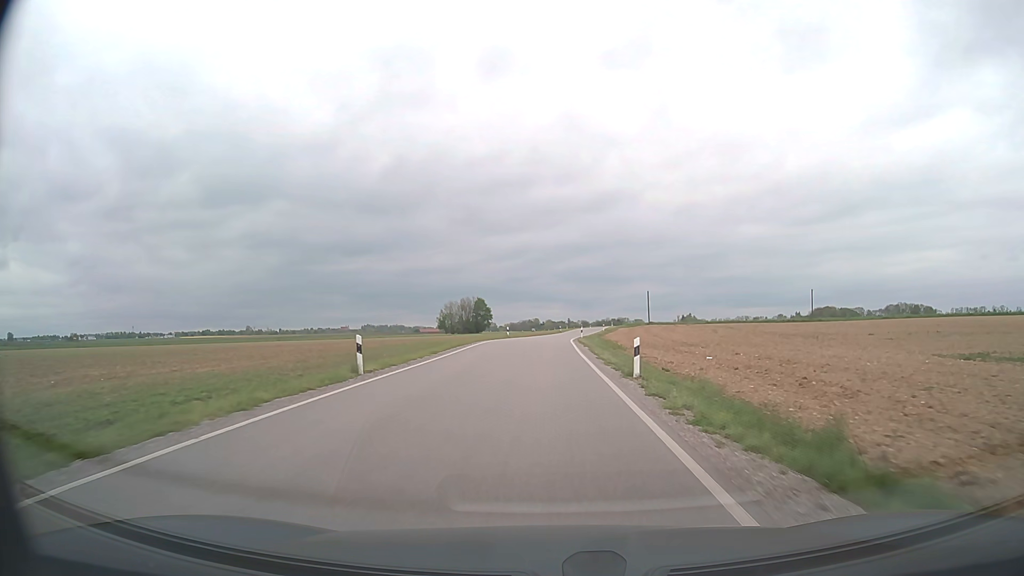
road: secondary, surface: asphalt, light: Day
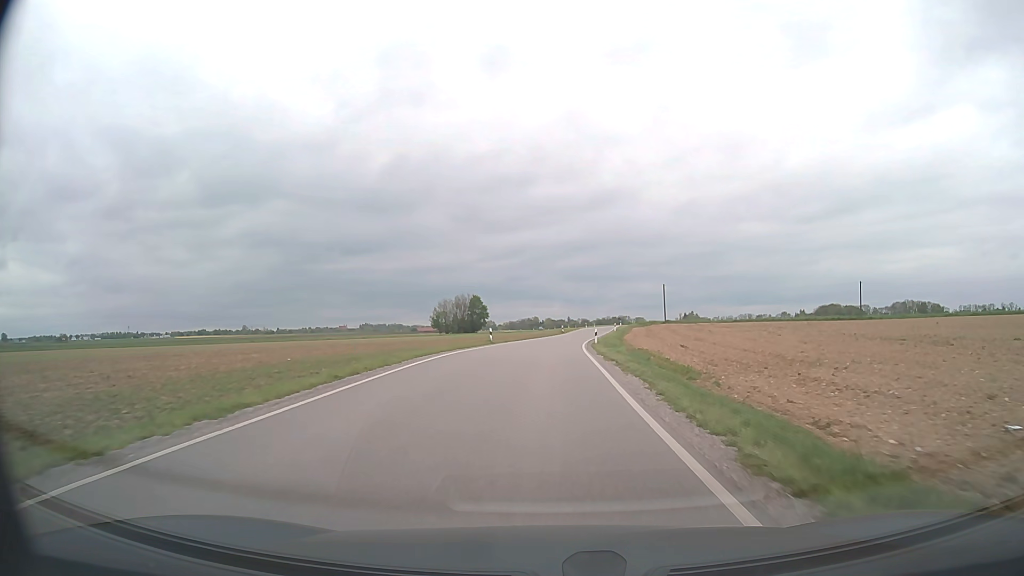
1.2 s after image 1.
(0.0, +18.5) m; 0°
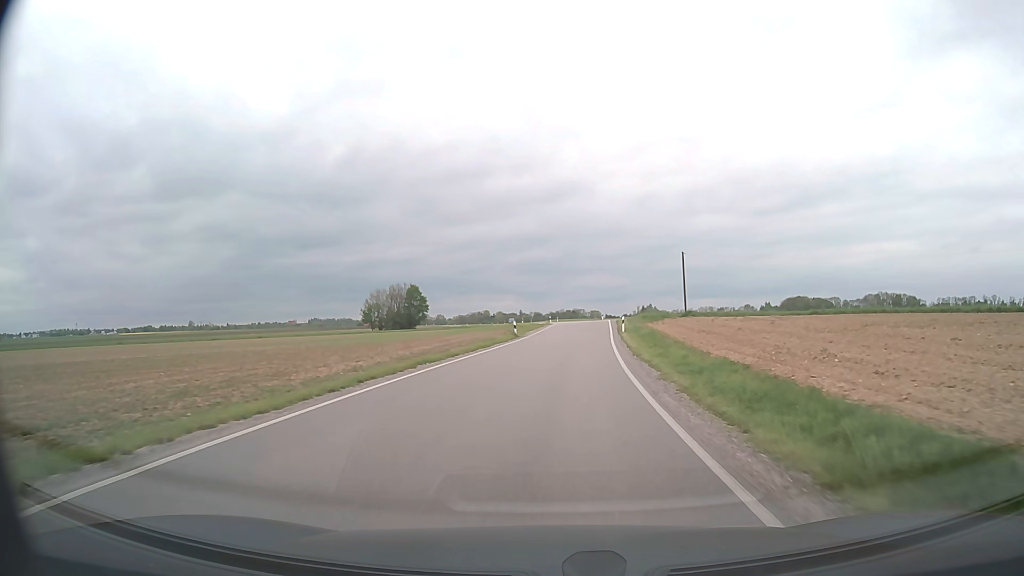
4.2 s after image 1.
(+0.8, +45.2) m; +4°
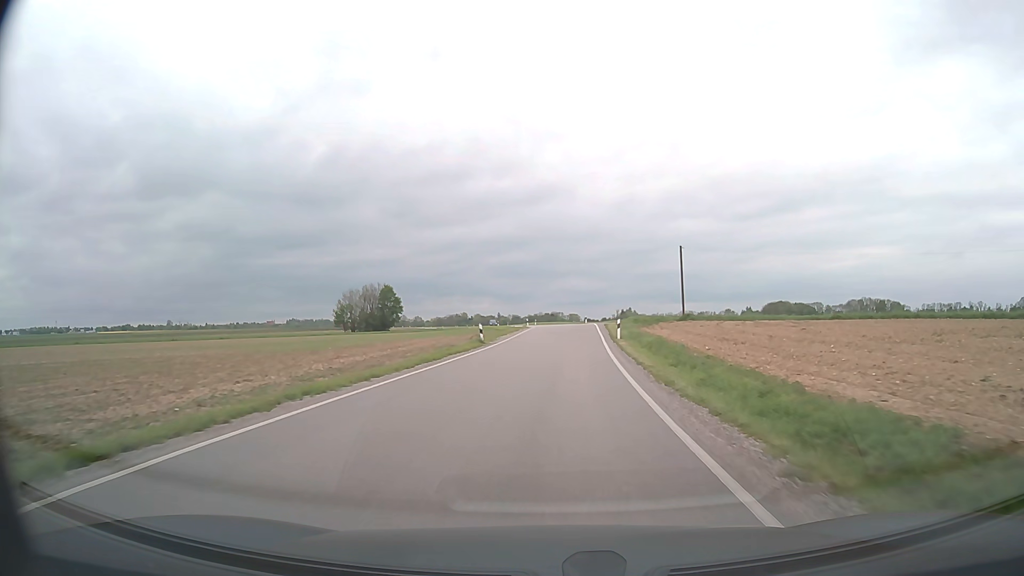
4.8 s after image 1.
(+0.1, +9.2) m; +2°
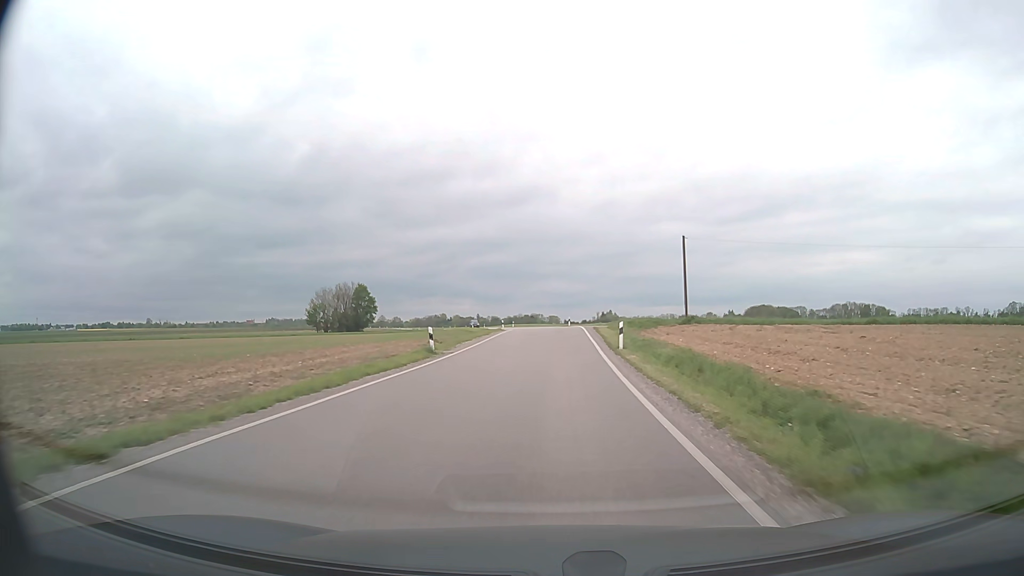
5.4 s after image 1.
(+0.1, +9.4) m; +2°
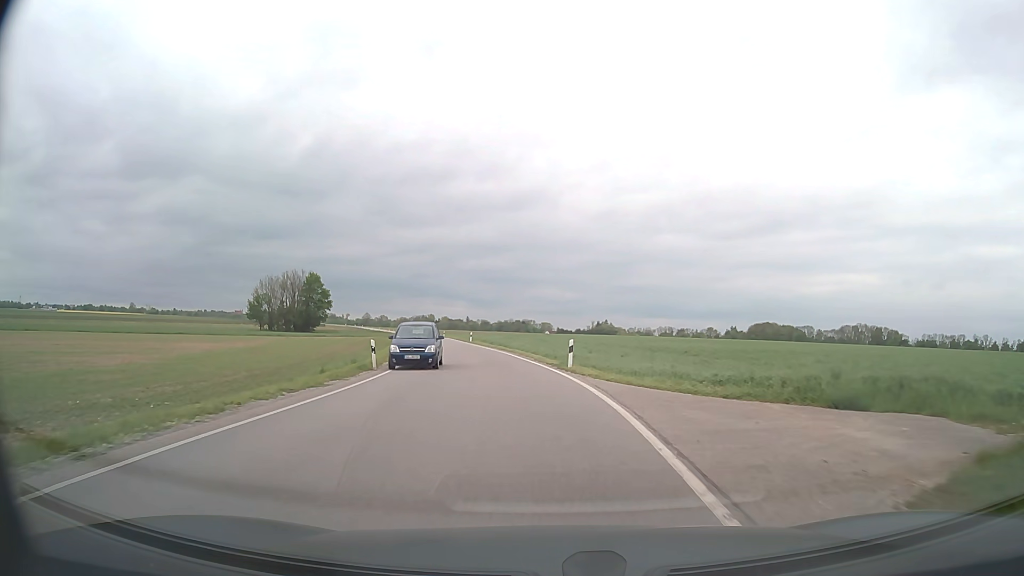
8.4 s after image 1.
(+1.2, +45.5) m; +1°
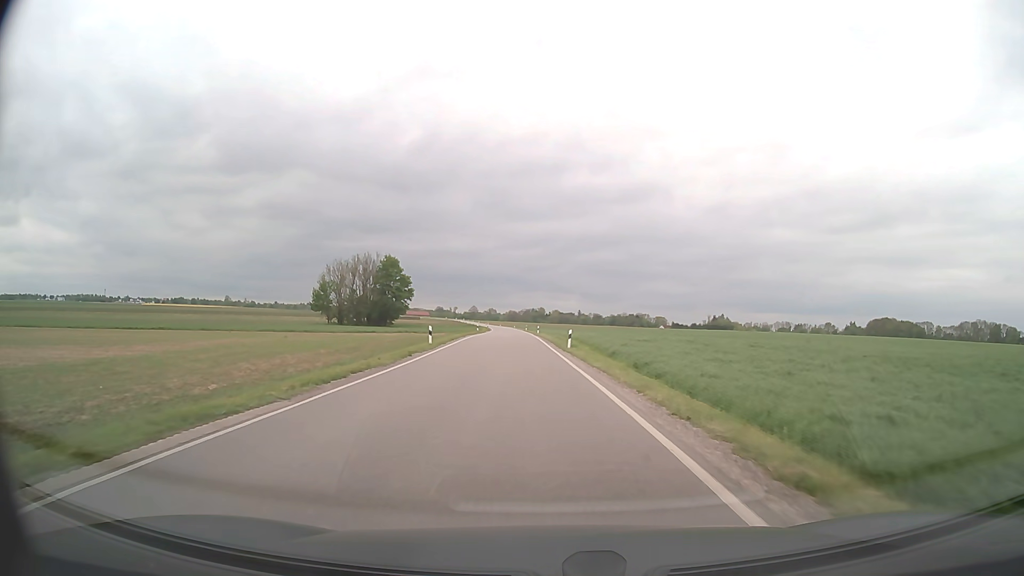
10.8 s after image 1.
(-2.9, +34.3) m; -9°
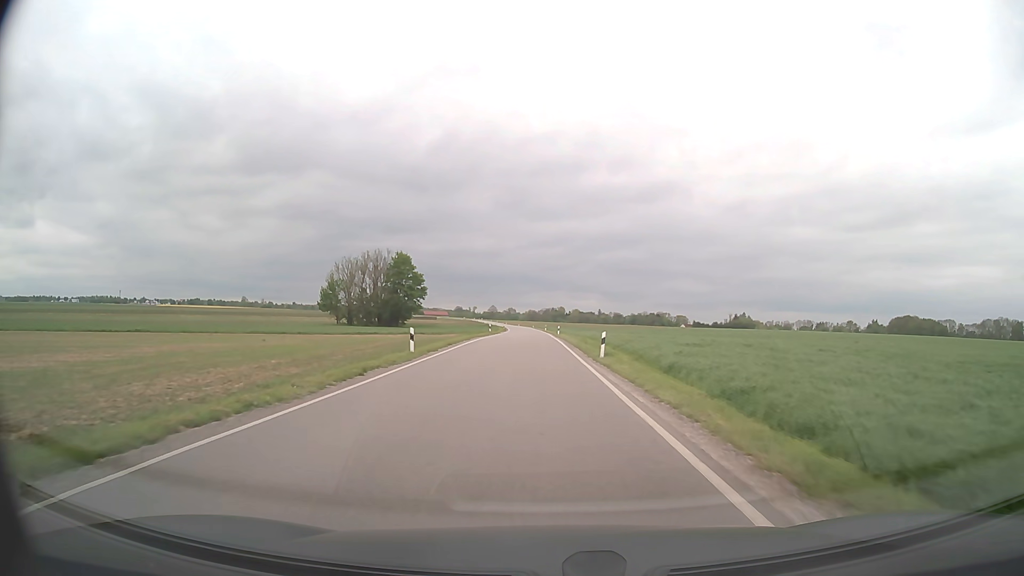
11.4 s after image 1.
(-0.1, +9.1) m; -2°
(0, +10) (0, +20) (-1, +30) (-1, +40) (-1, +50) (-1, +60) (-1, +70) (-1, +80) (-2, +90) (-2, +100) m
